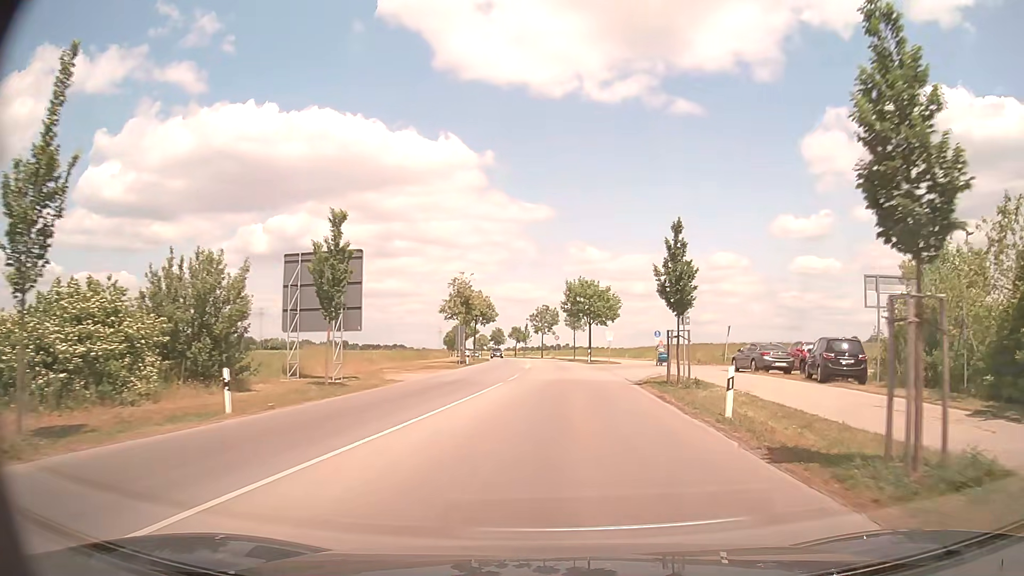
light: Day
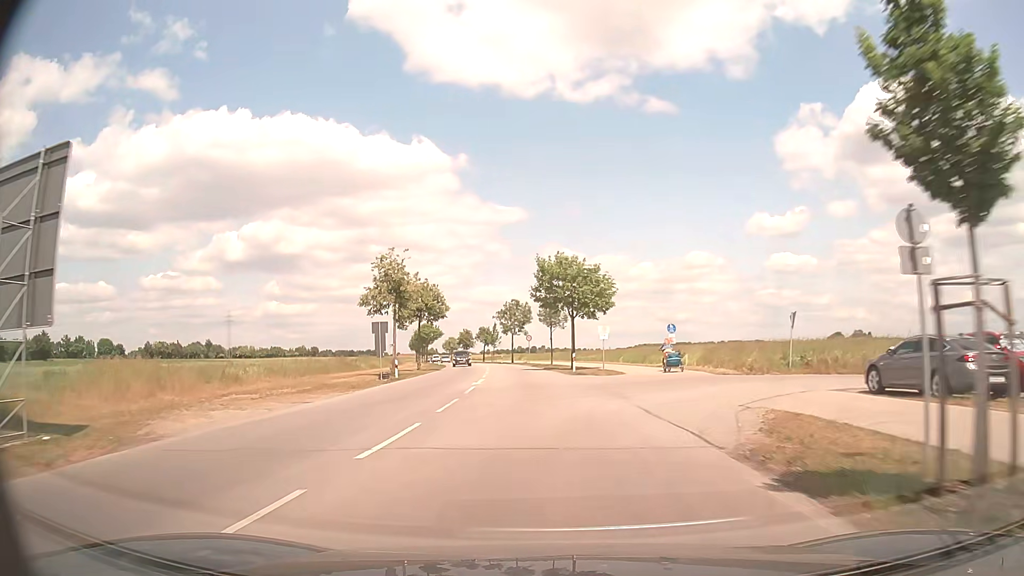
(+0.8, +18.0) m; +3°
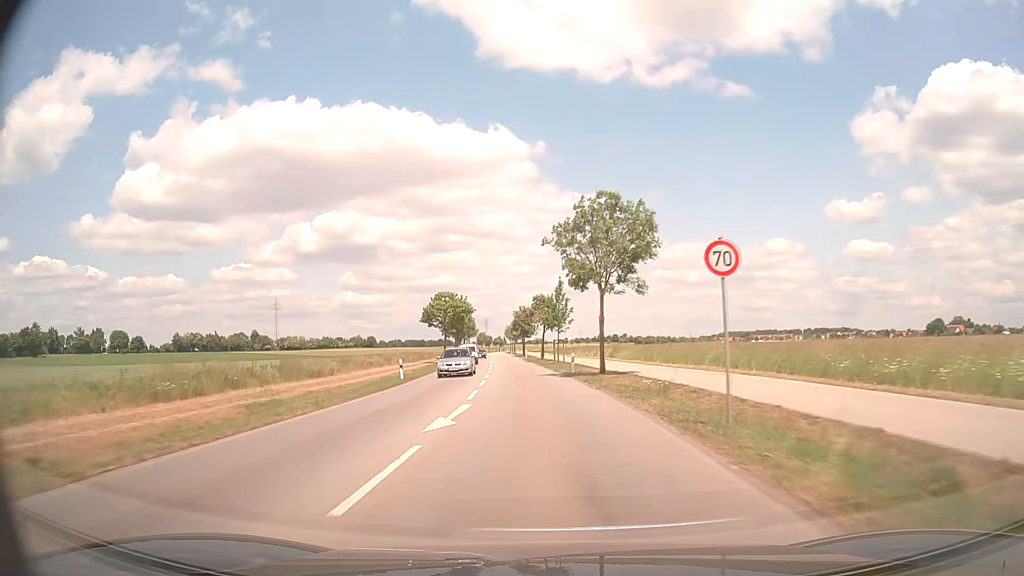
(-3.3, +58.1) m; -6°
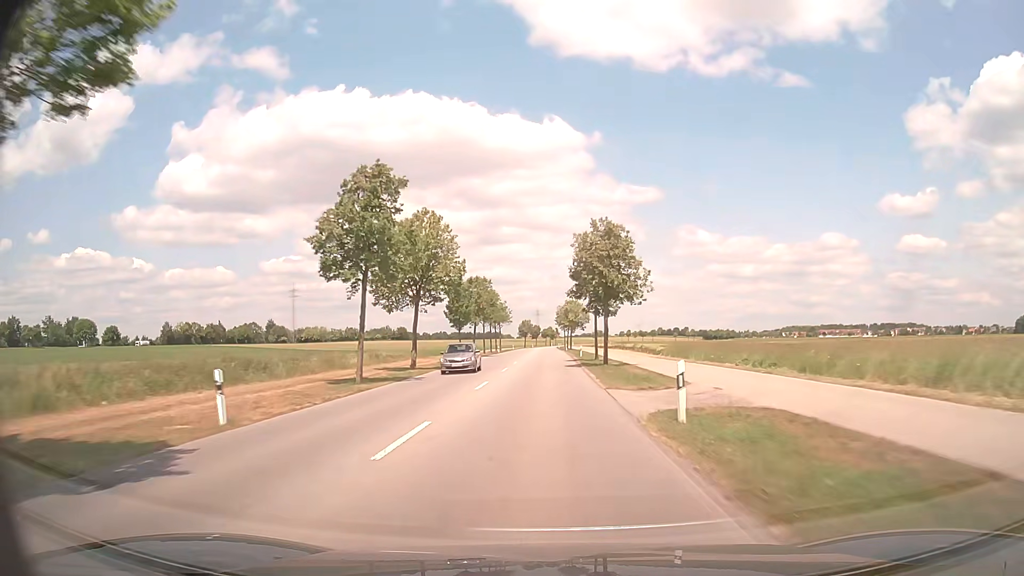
(-4.3, +71.5) m; -5°
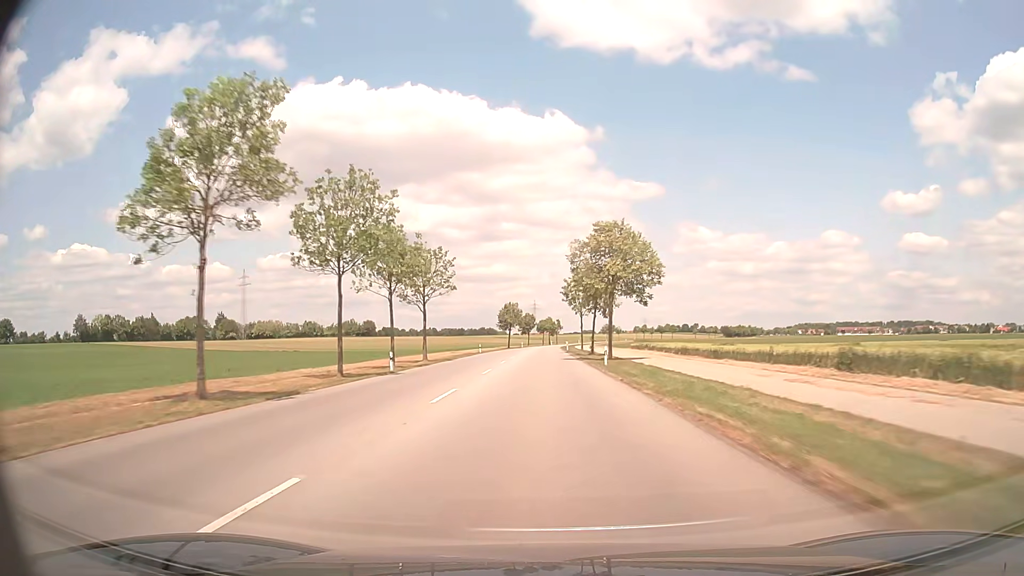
(+0.2, +77.1) m; 0°
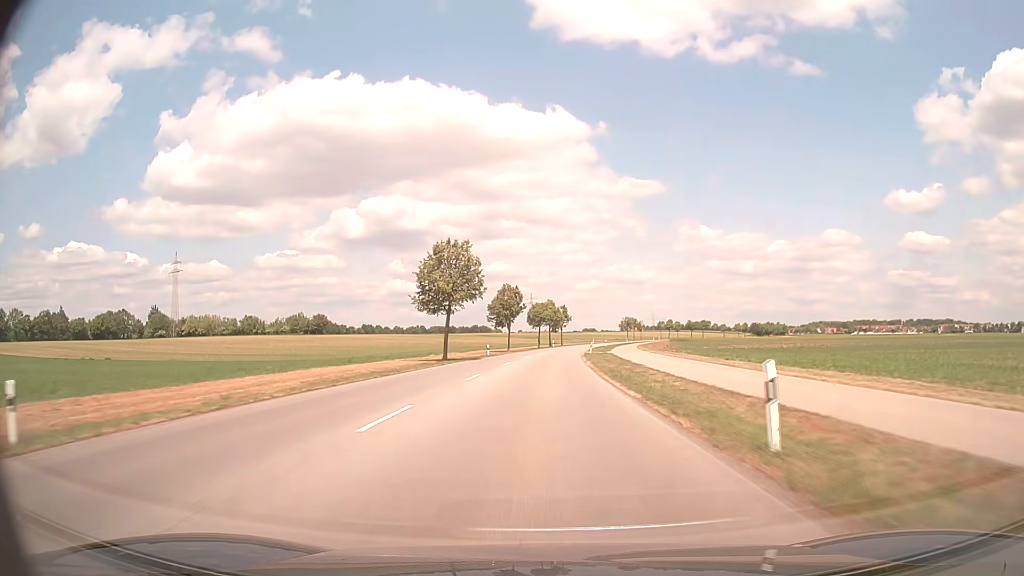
(-0.1, +77.1) m; 0°
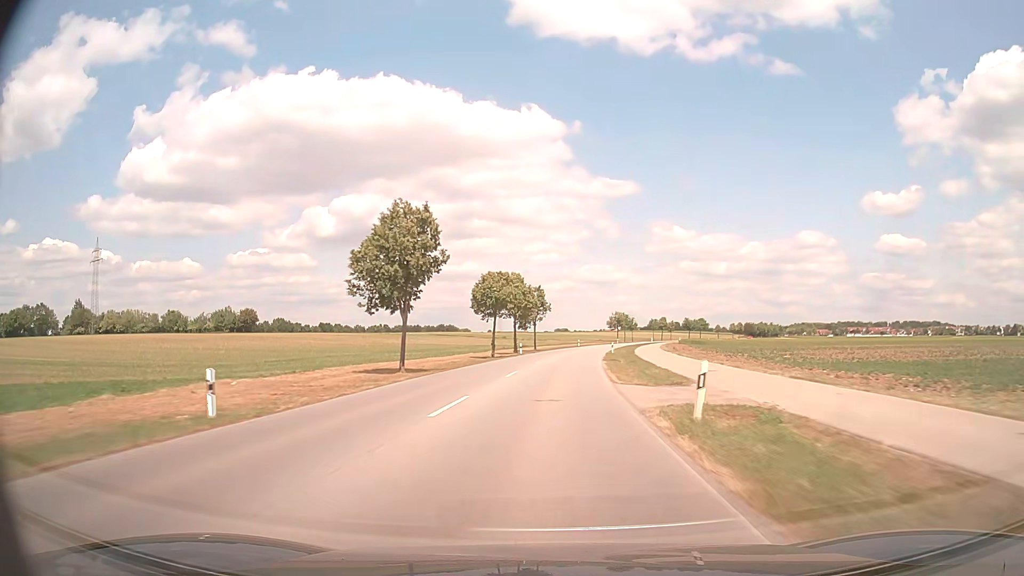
(+0.6, +46.2) m; +2°
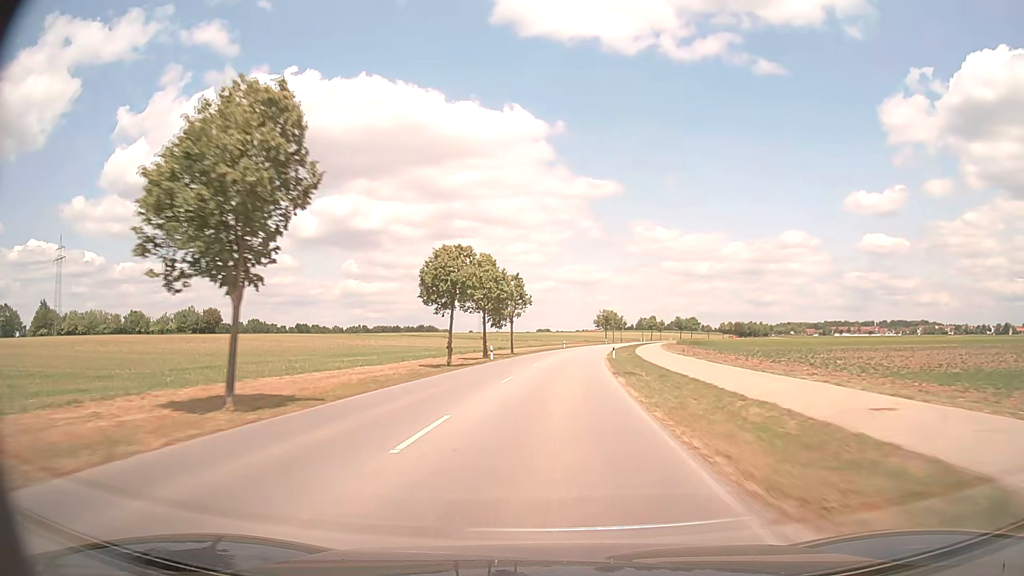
(+0.2, +15.4) m; +1°
(0, +10) (0, +20) (+1, +30) (+1, +40) (+2, +50) (+3, +60) (+5, +70) (+6, +80) (+8, +90) (+9, +99) m
